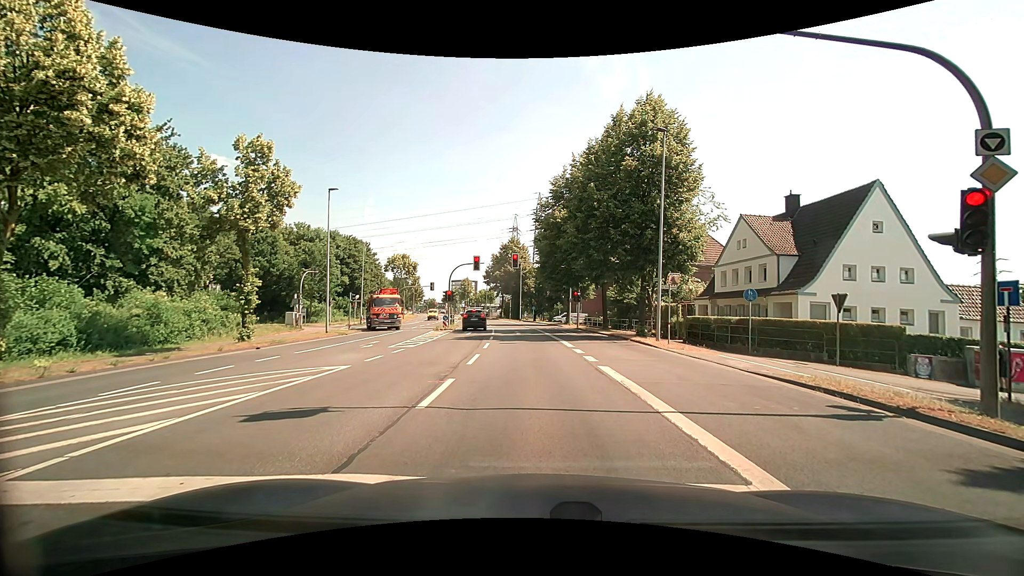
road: secondary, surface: asphalt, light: Day
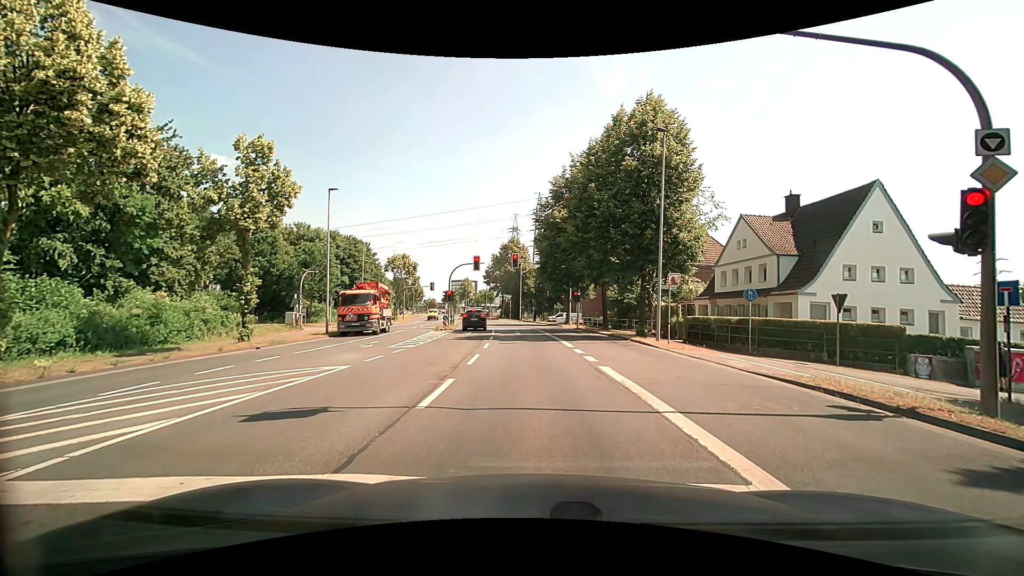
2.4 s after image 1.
(0.0, 0.0) m; 0°
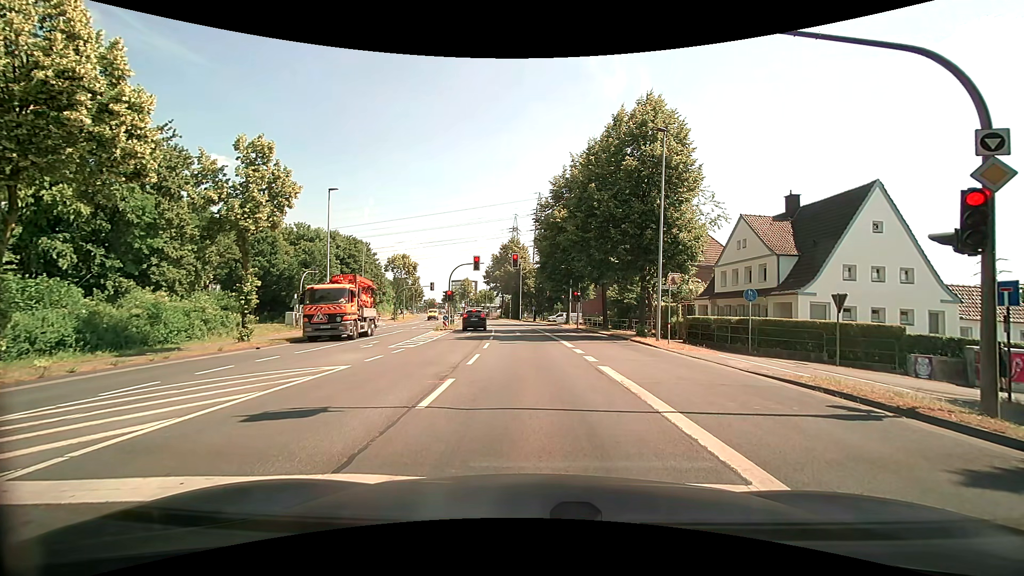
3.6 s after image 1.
(0.0, 0.0) m; 0°
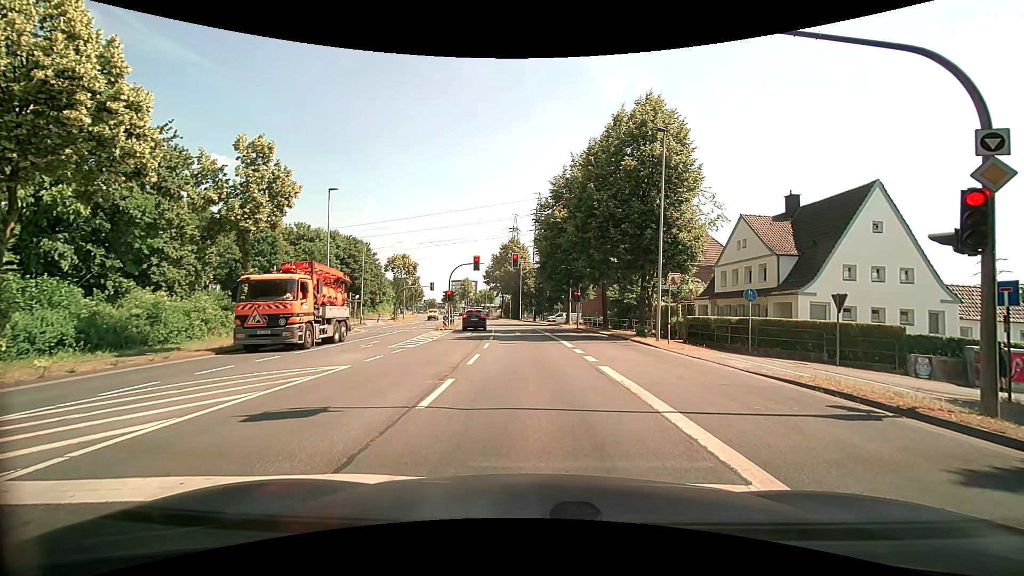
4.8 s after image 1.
(0.0, 0.0) m; 0°
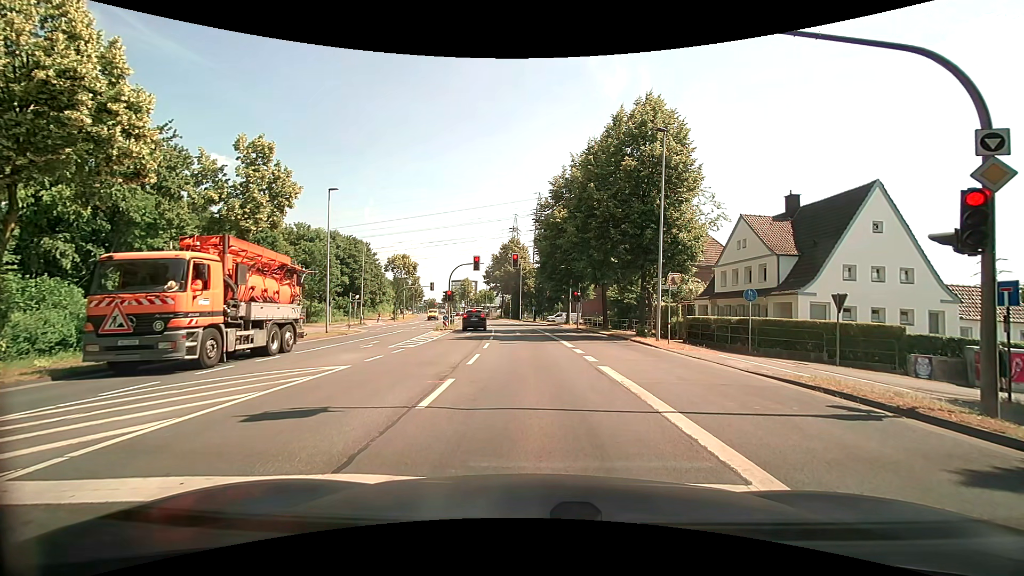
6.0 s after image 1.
(0.0, 0.0) m; 0°
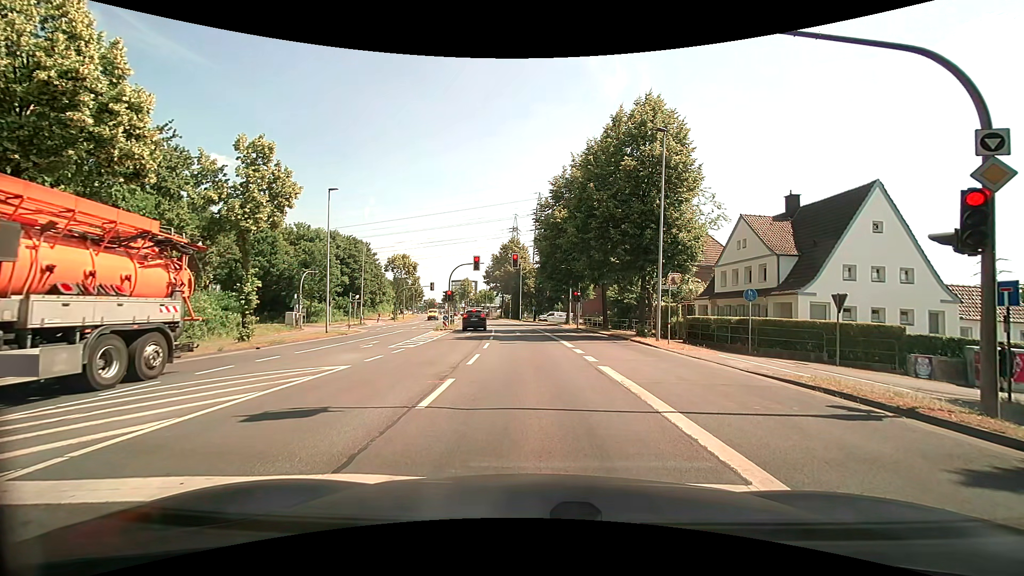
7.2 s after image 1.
(0.0, 0.0) m; 0°
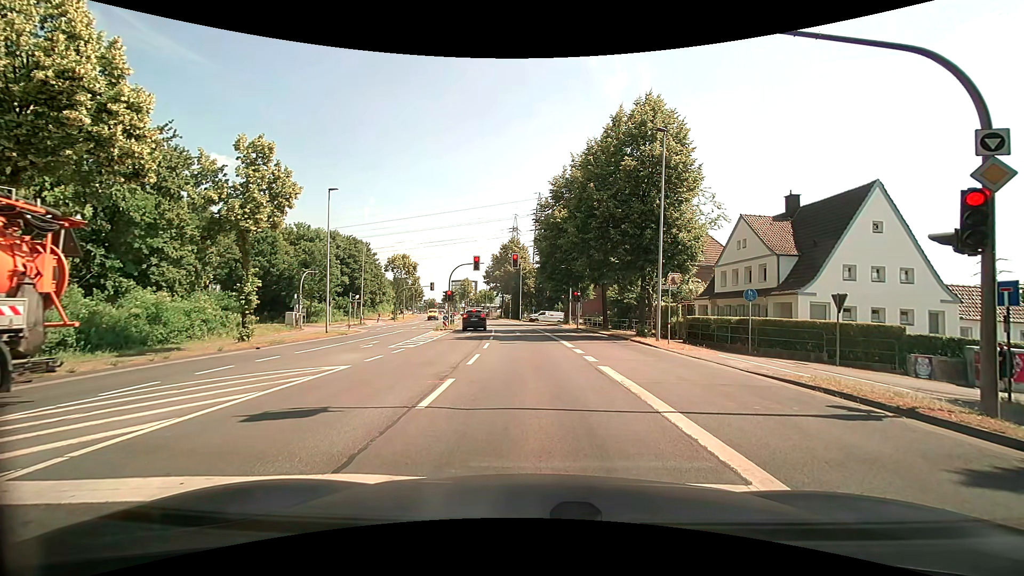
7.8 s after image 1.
(0.0, 0.0) m; 0°
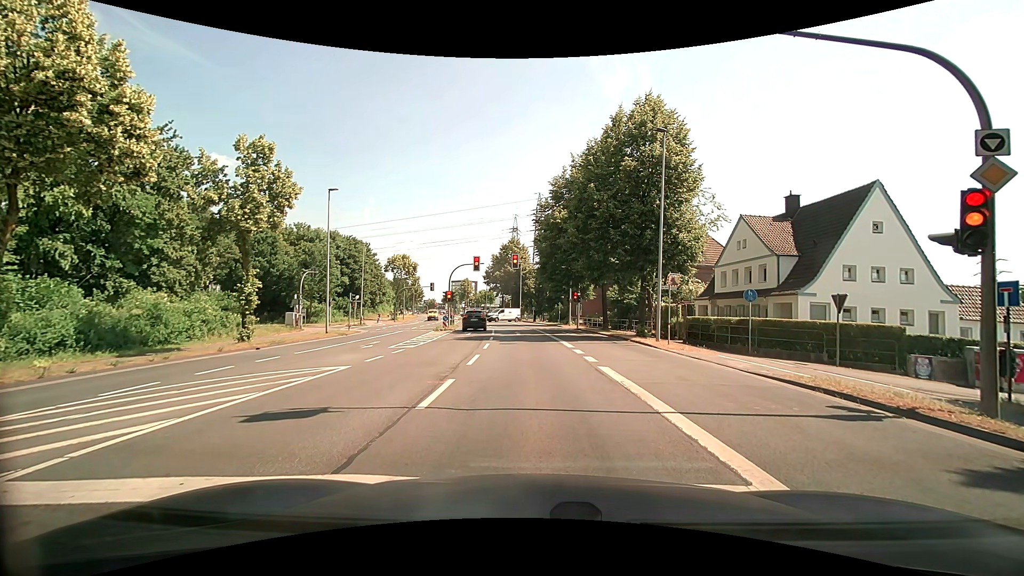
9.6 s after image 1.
(0.0, 0.0) m; 0°
